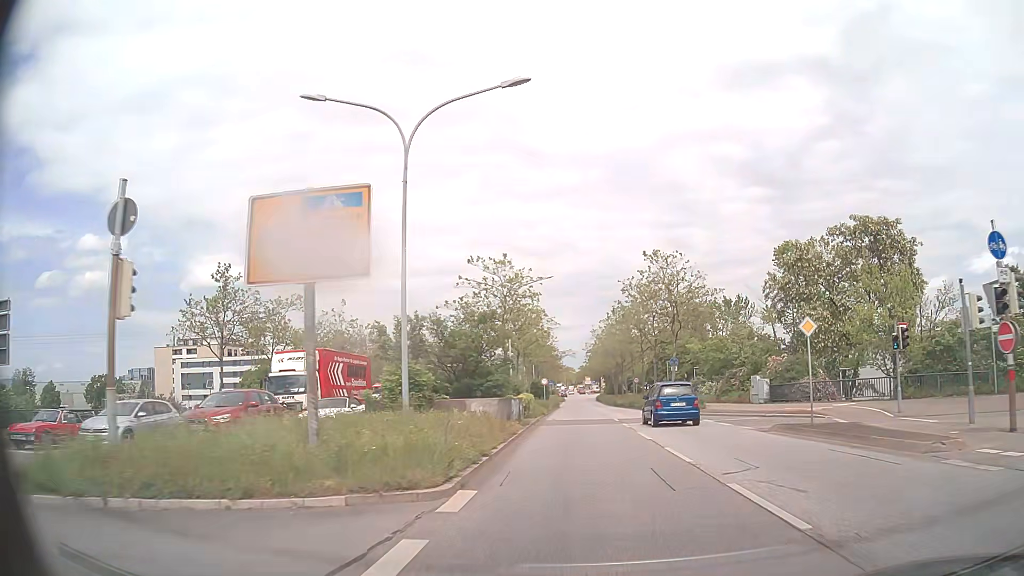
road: primary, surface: asphalt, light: Day
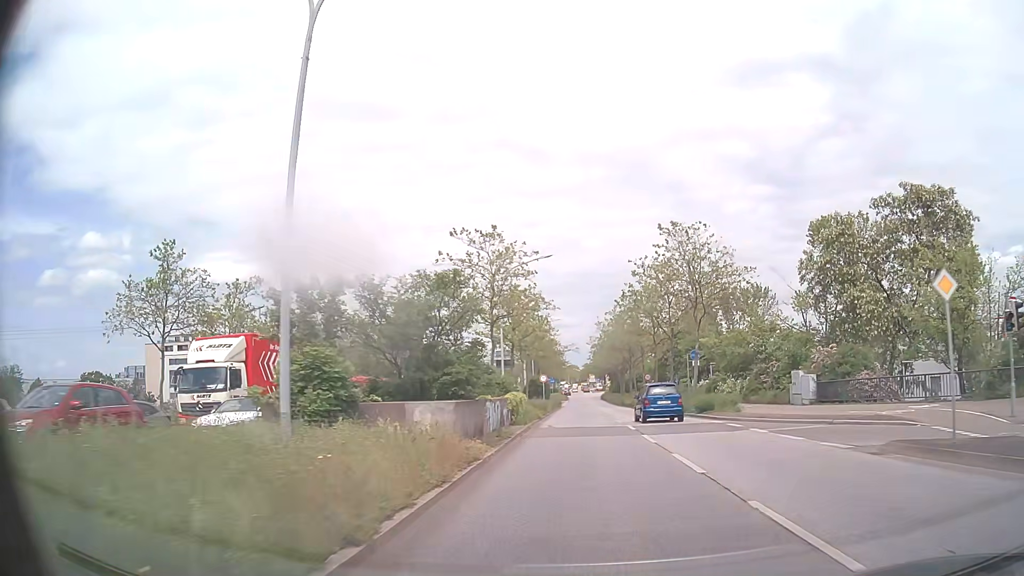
(0.0, +7.4) m; 0°
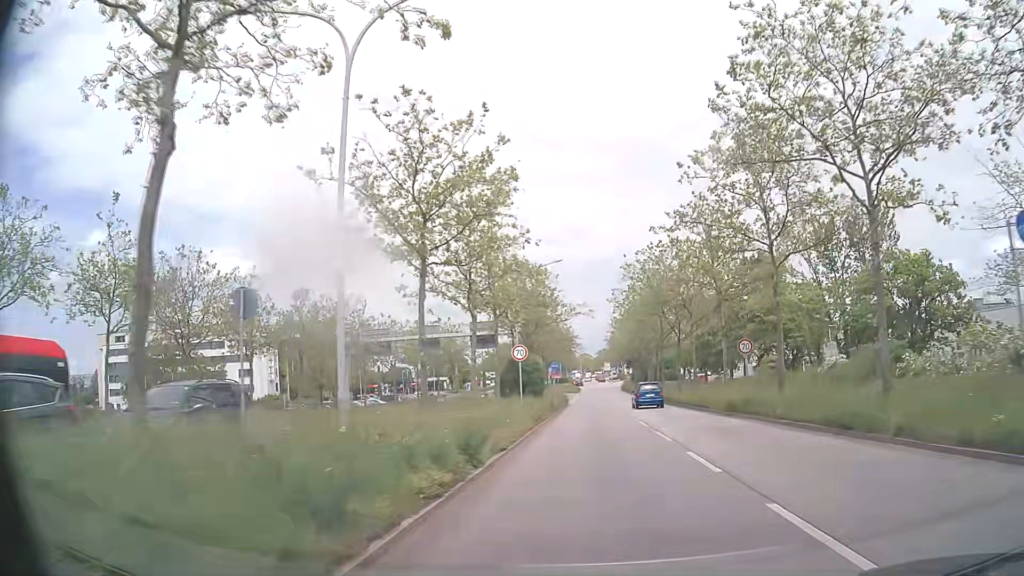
(-0.5, +30.3) m; -1°
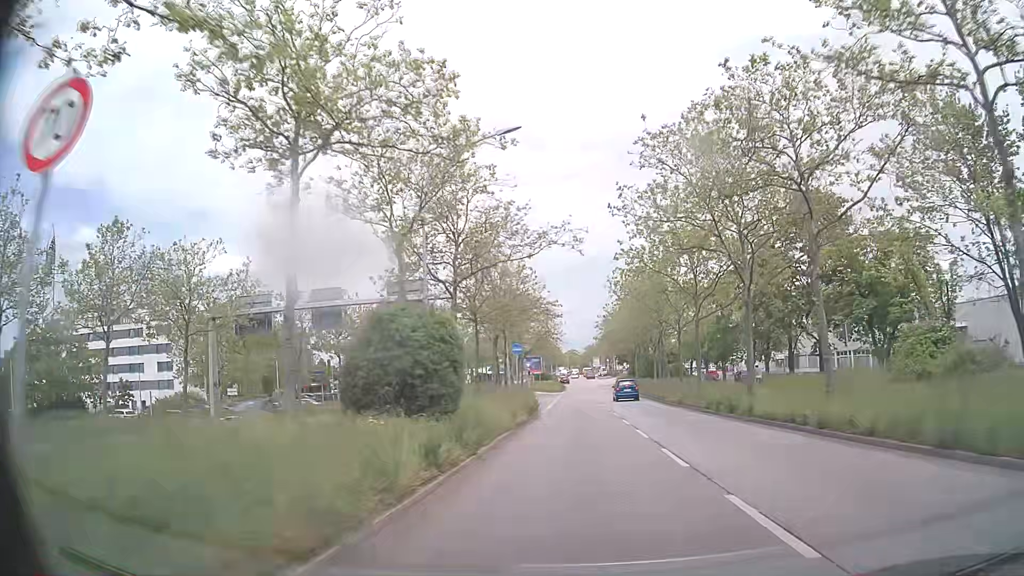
(+0.2, +23.3) m; +1°
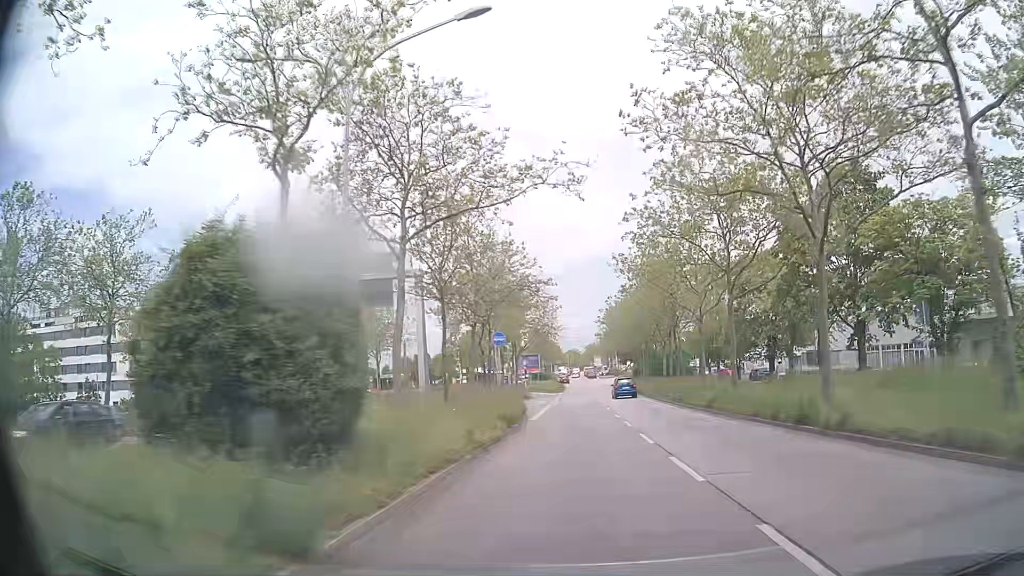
(-0.1, +7.7) m; 0°
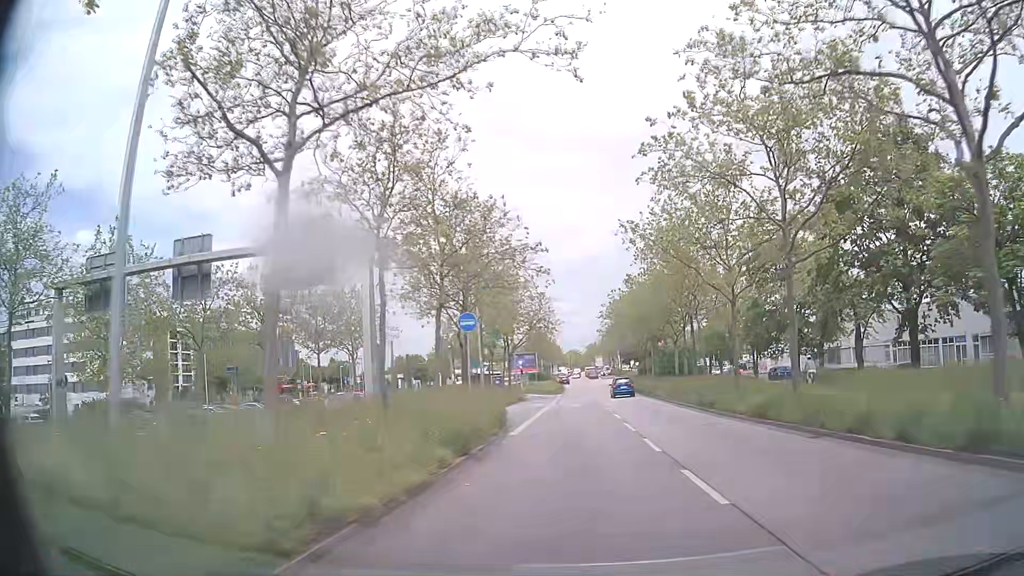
(0.0, +7.7) m; 0°
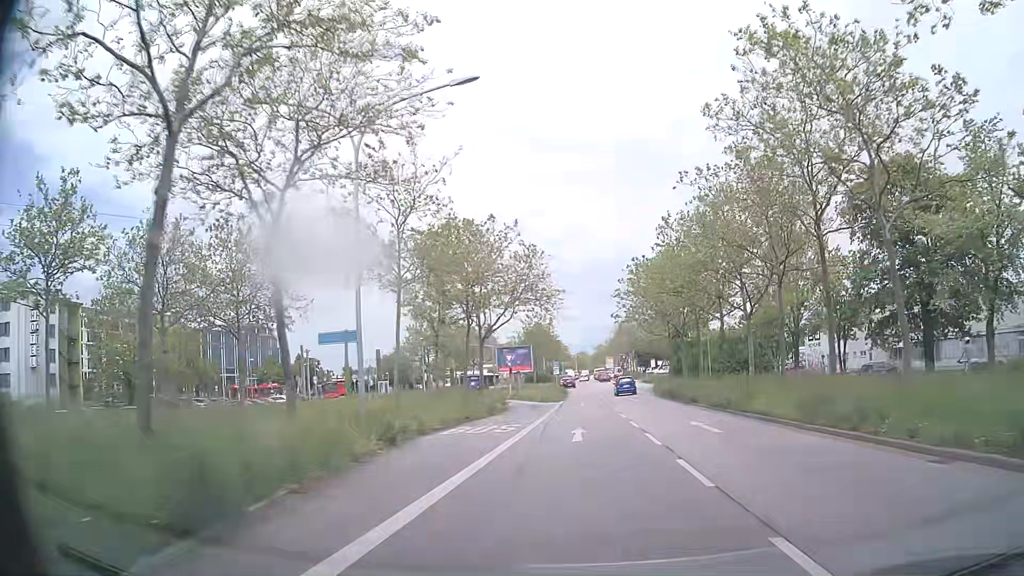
(-0.3, +22.9) m; -1°
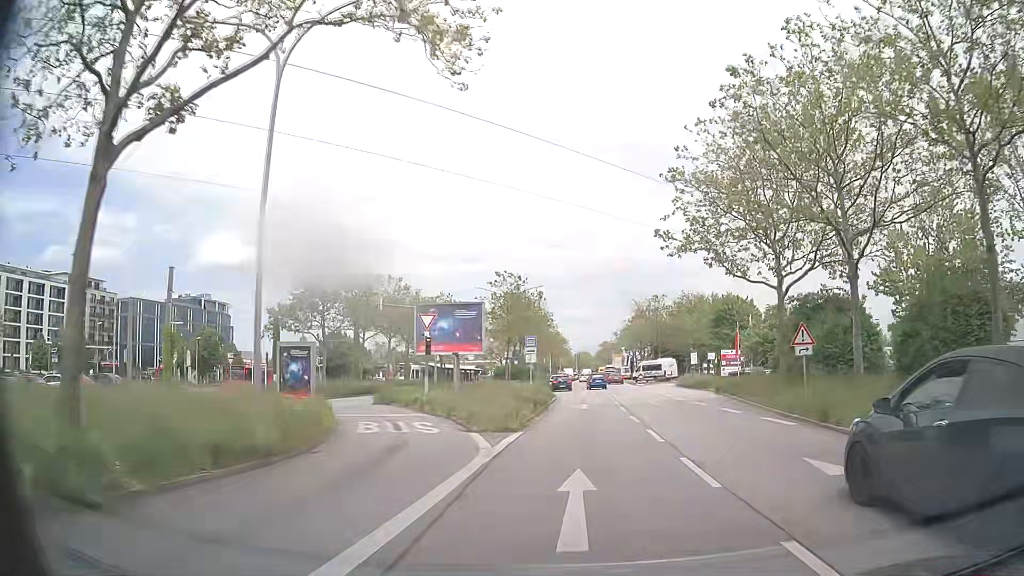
(-0.1, +35.8) m; -1°
